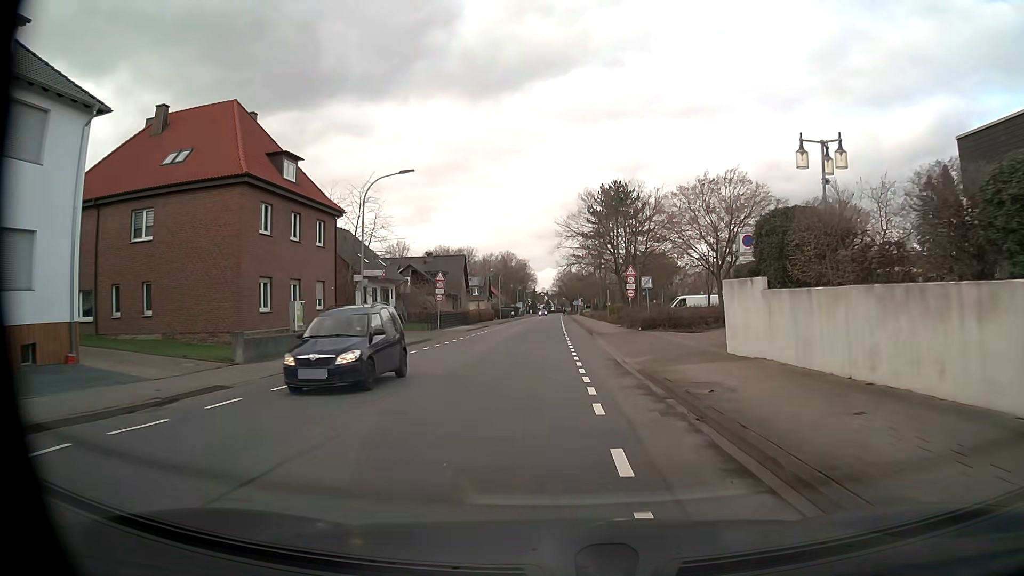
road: unclassified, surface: asphalt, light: Day
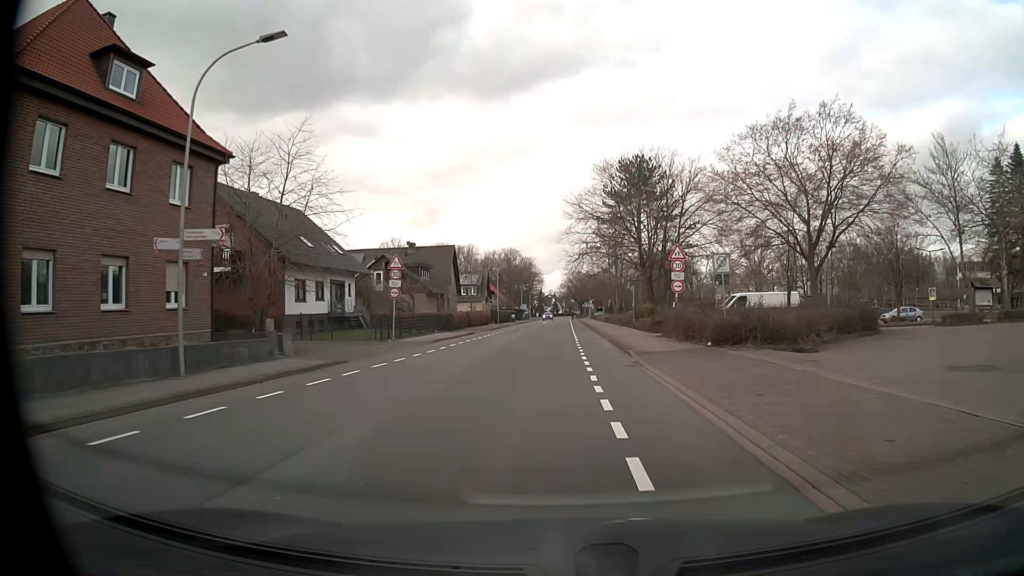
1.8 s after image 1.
(-0.1, +15.8) m; -1°
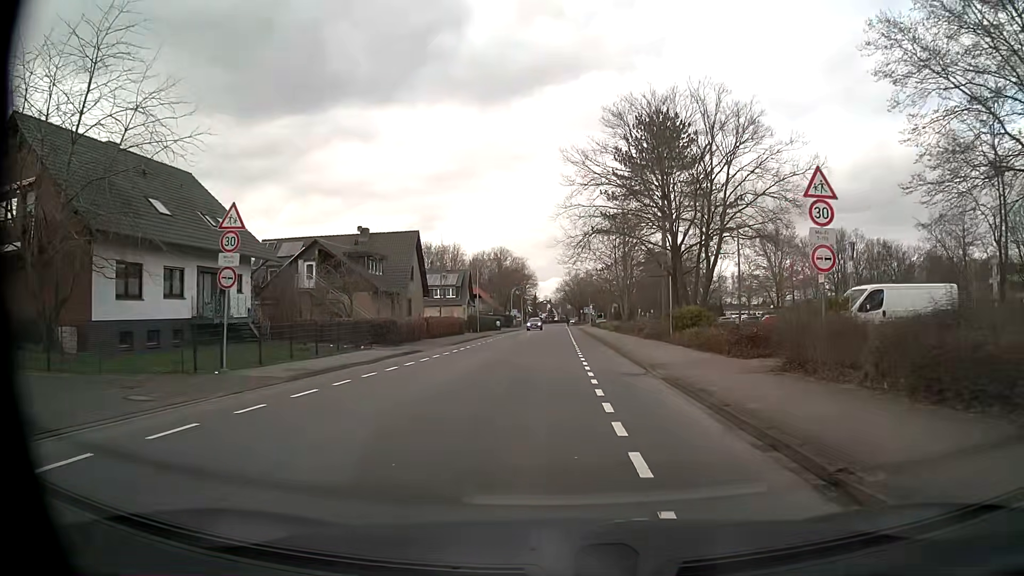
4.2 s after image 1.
(0.0, +18.0) m; 0°
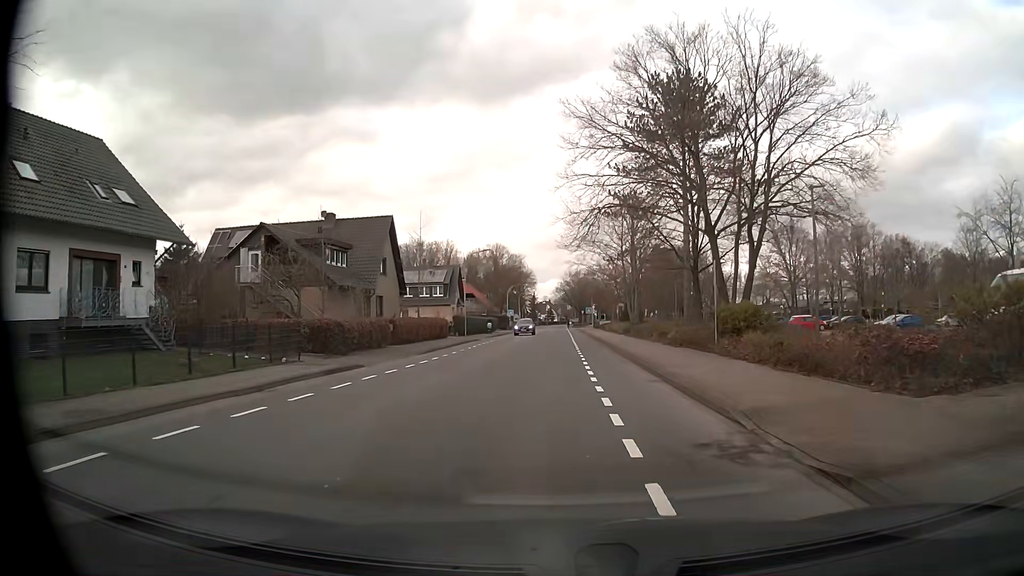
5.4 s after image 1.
(0.0, +9.4) m; -1°
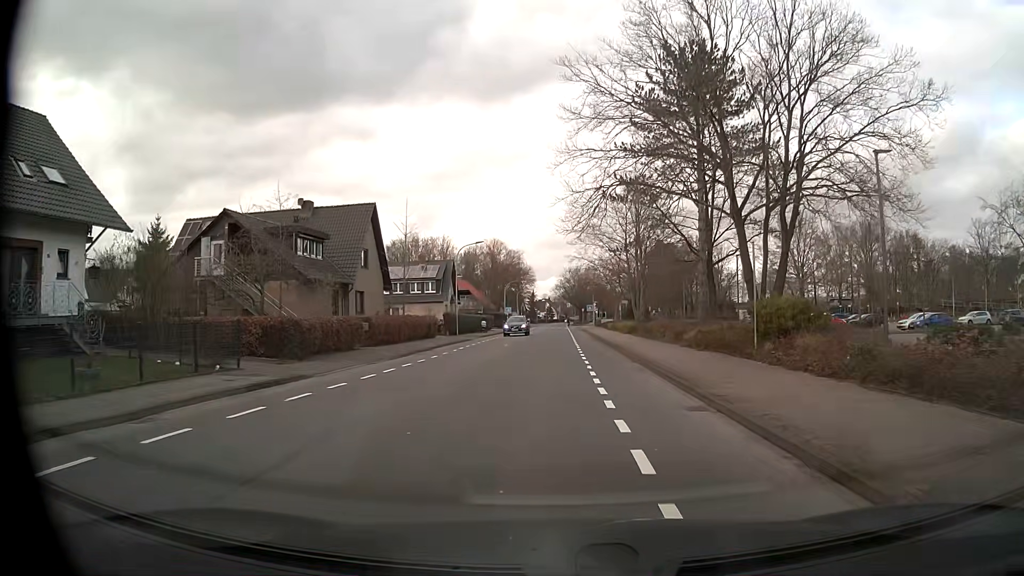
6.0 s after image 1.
(+0.1, +4.8) m; +1°
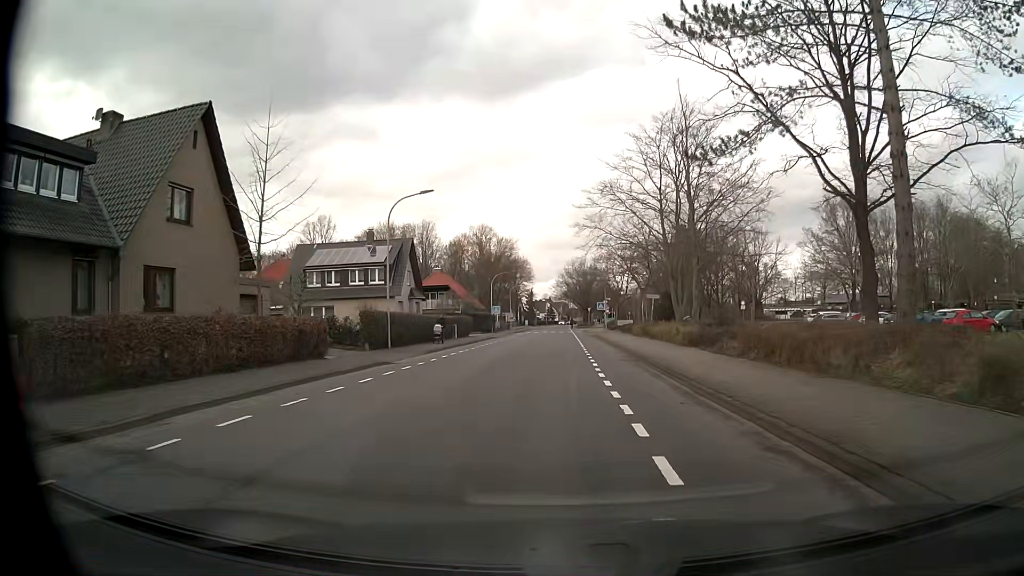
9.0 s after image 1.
(-0.1, +23.2) m; 0°
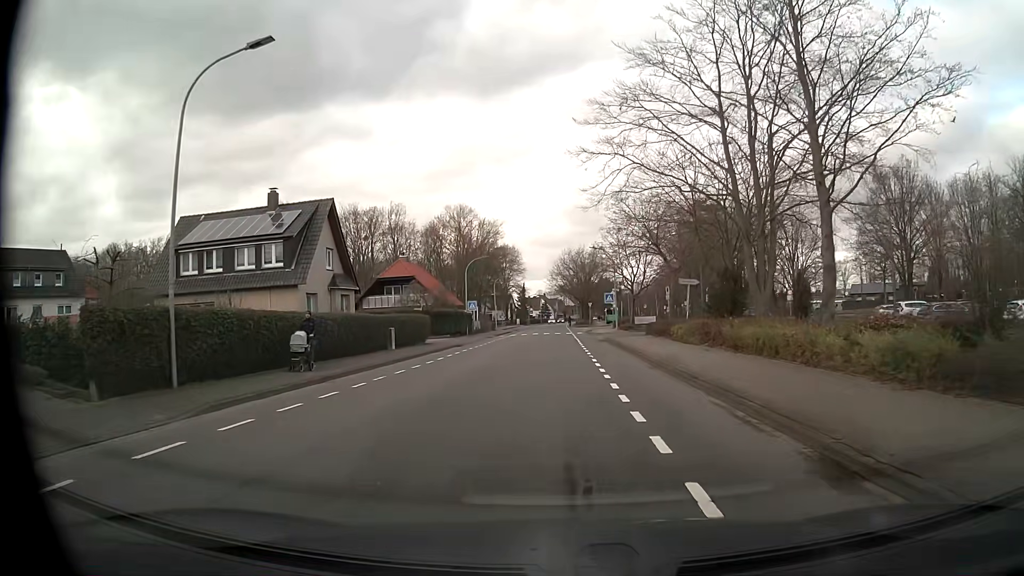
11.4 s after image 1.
(+0.1, +19.4) m; 0°
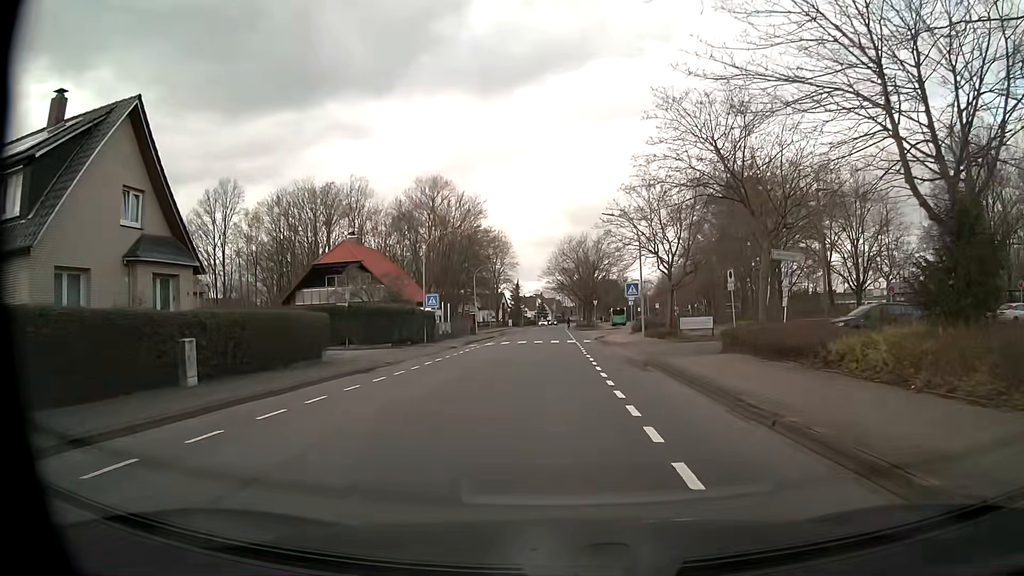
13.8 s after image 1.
(+0.1, +19.7) m; 0°
(0, +10) (0, +20) (0, +30) (0, +40) (0, +50) (0, +60) (0, +70) (0, +80) (0, +90) (0, +100) m
